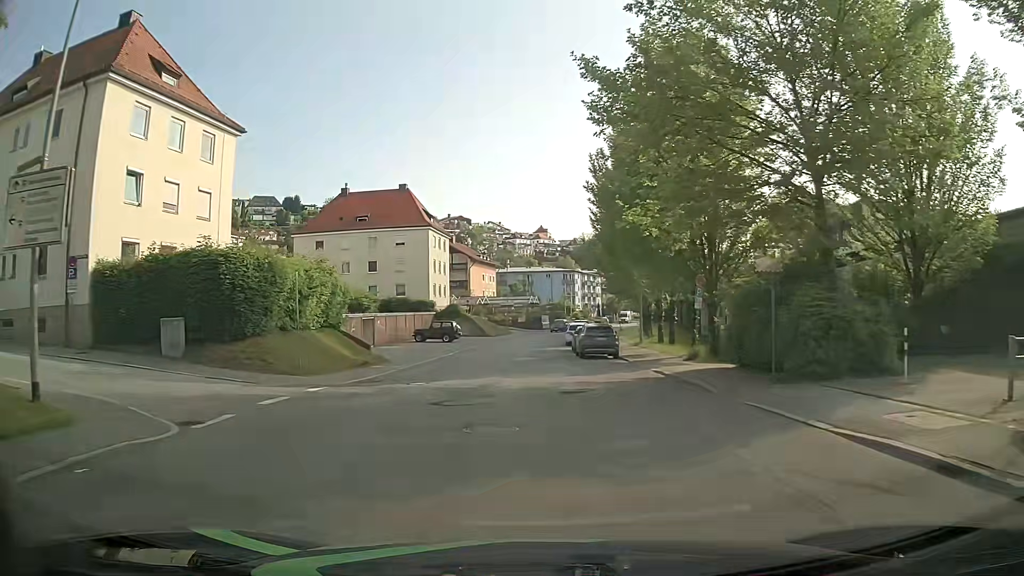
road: tertiary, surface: asphalt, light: Day
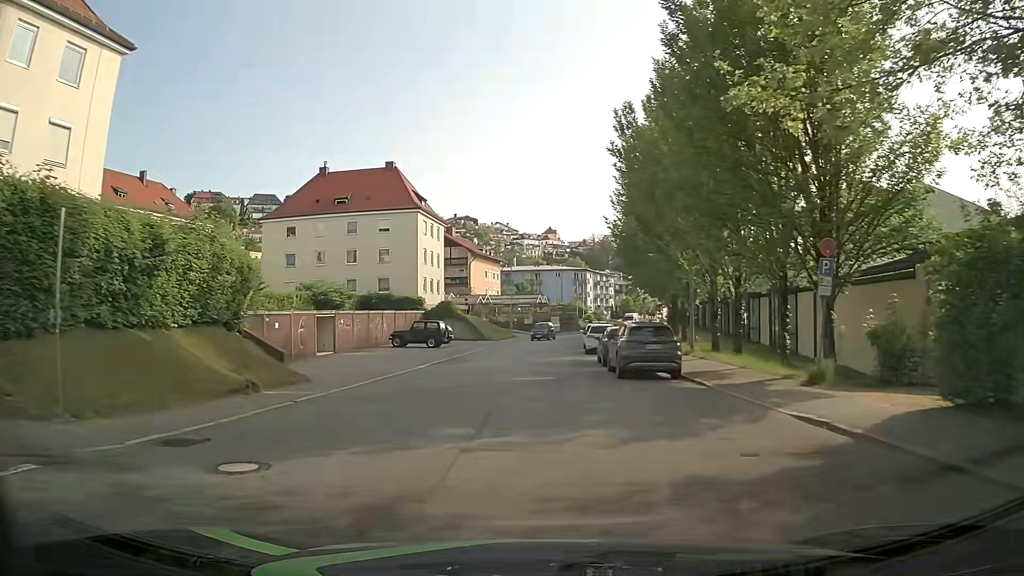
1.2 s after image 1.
(-0.1, +12.0) m; -1°
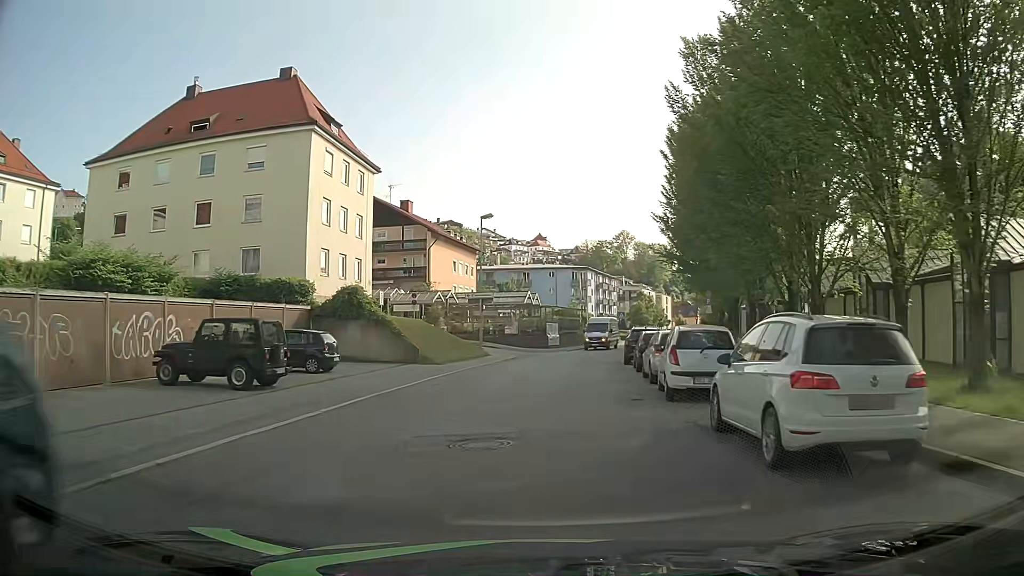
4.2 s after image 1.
(+0.3, +28.7) m; +1°
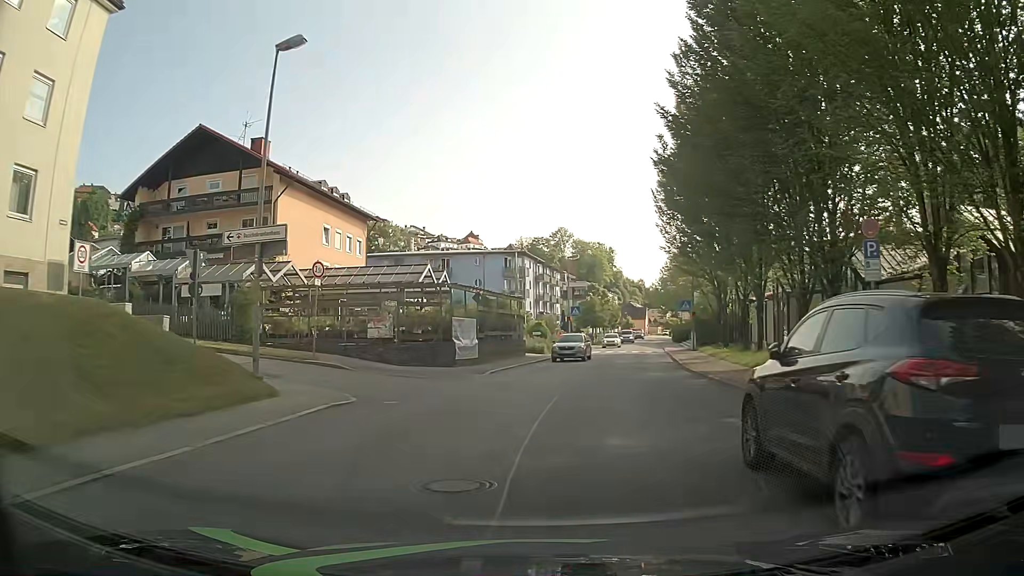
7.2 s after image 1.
(+1.5, +25.6) m; +6°
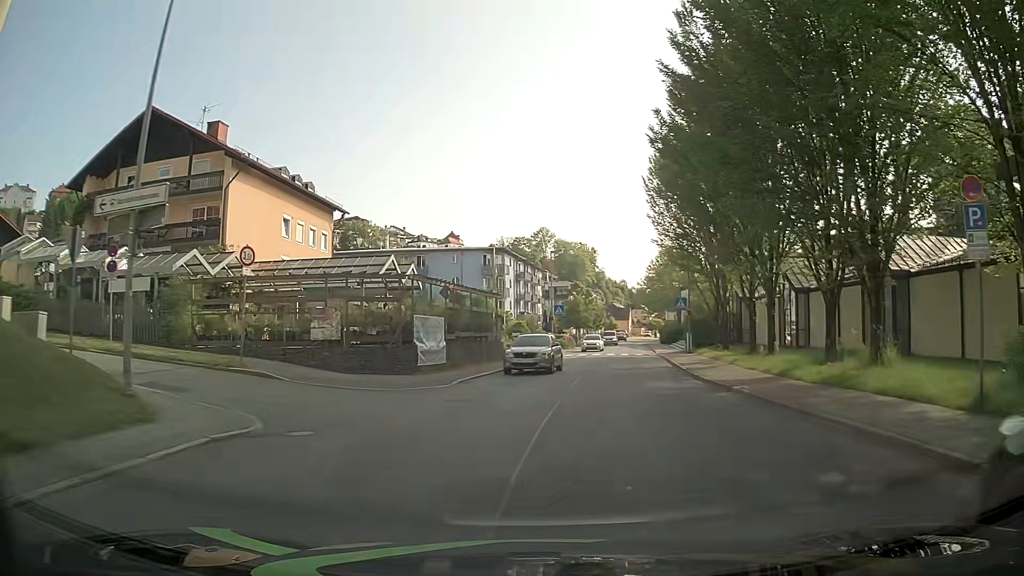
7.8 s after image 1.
(0.0, +4.6) m; +1°
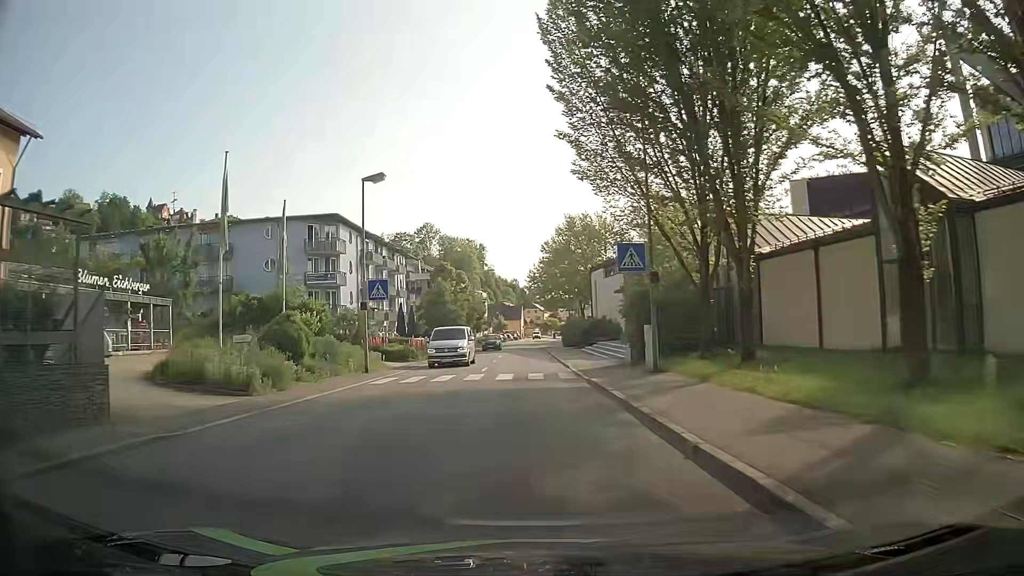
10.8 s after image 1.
(+3.6, +26.2) m; +9°
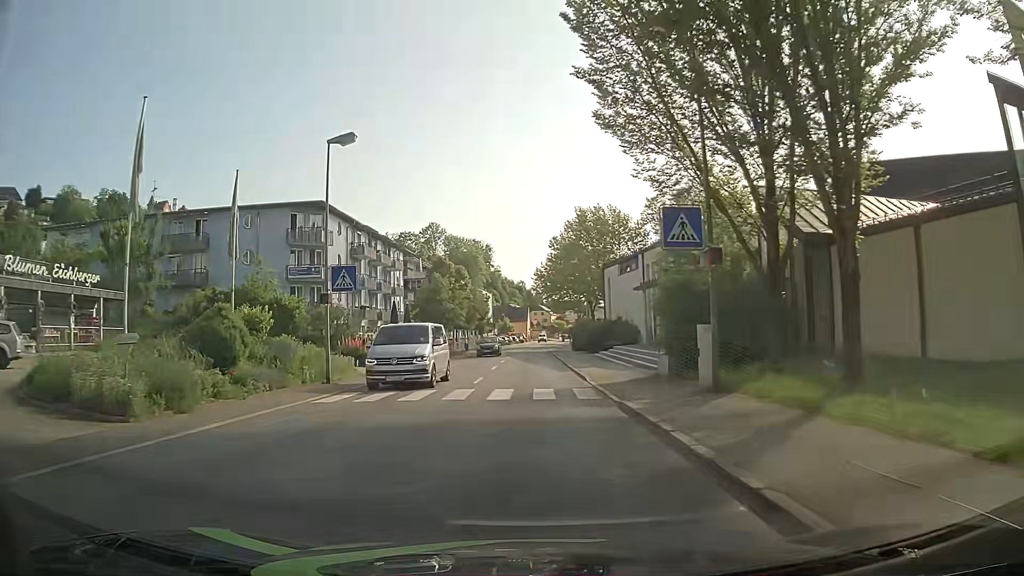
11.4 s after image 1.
(0.0, +6.1) m; 0°
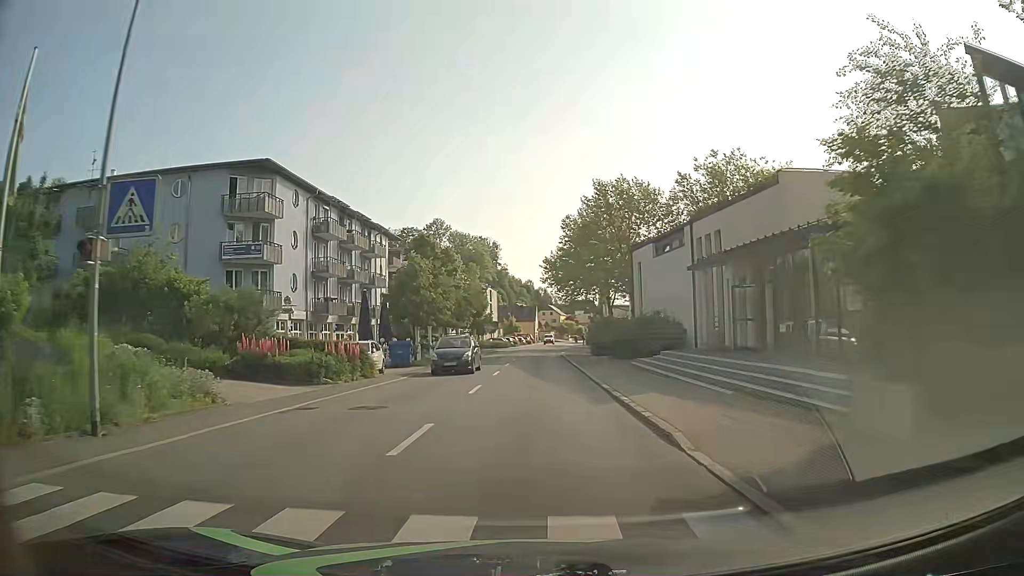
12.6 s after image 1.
(-0.2, +12.9) m; -1°
(0, +10) (0, +20) (0, +30) (0, +40) (0, +50) (+1, +60) (+1, +70) (+2, +80) (+3, +90) (+3, +100) m
